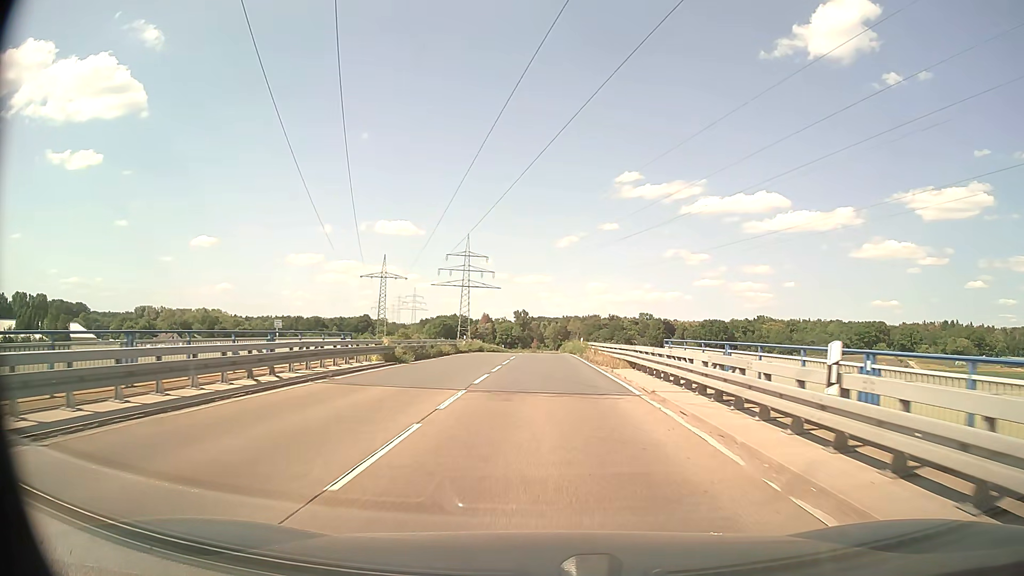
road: secondary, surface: asphalt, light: Day
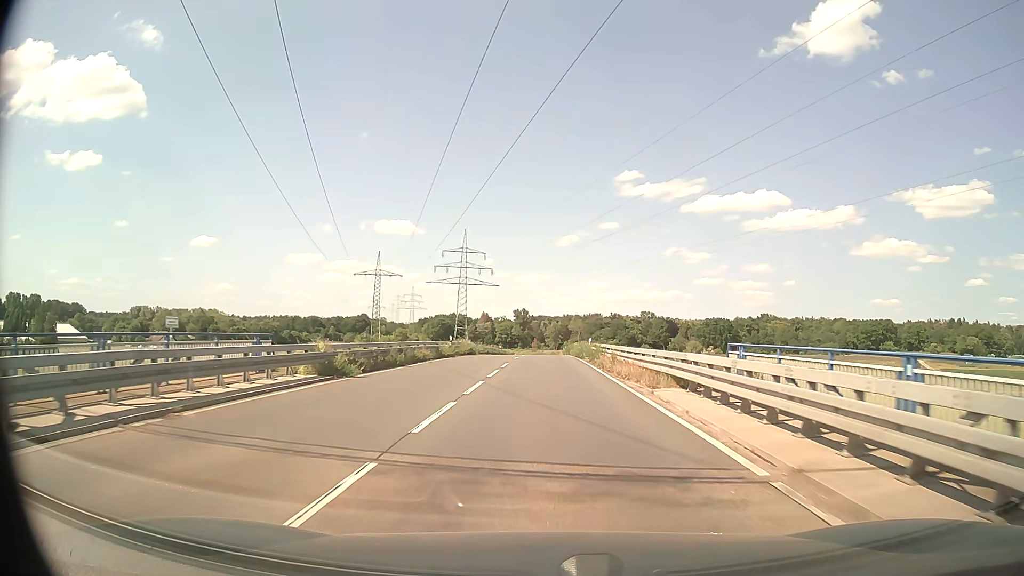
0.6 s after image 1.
(0.0, +8.2) m; 0°
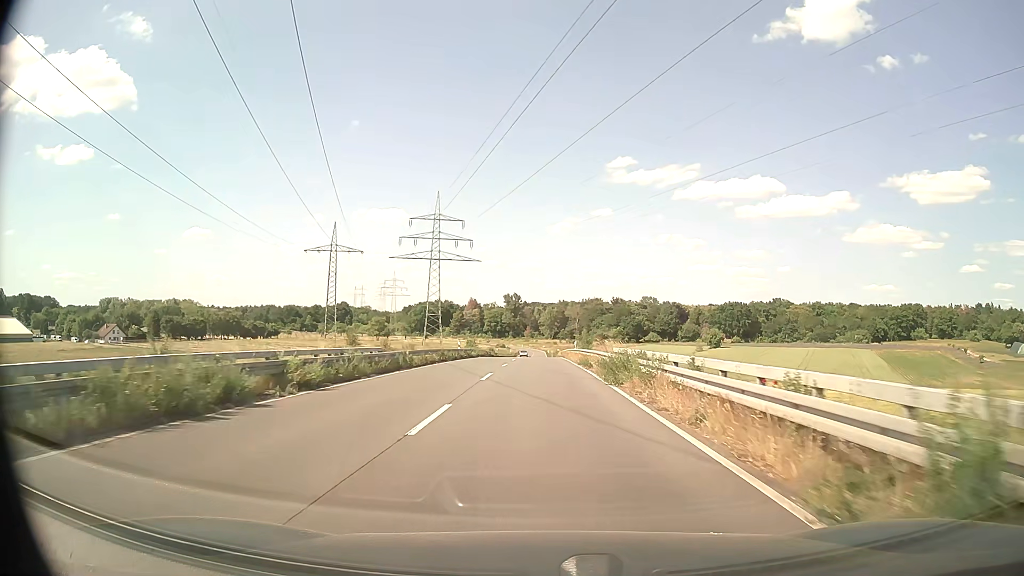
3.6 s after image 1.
(+0.2, +41.0) m; 0°
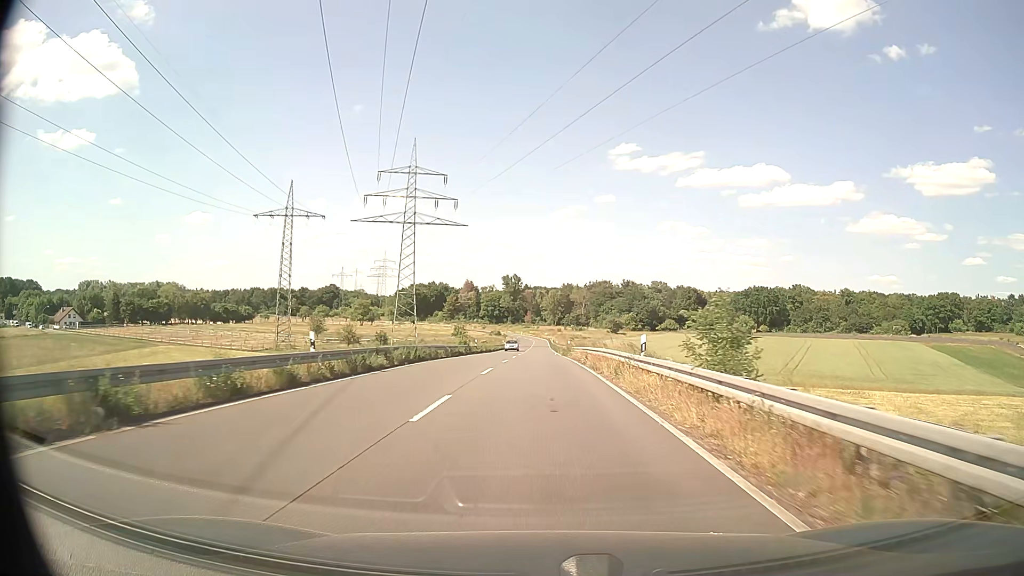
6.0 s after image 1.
(0.0, +34.5) m; 0°
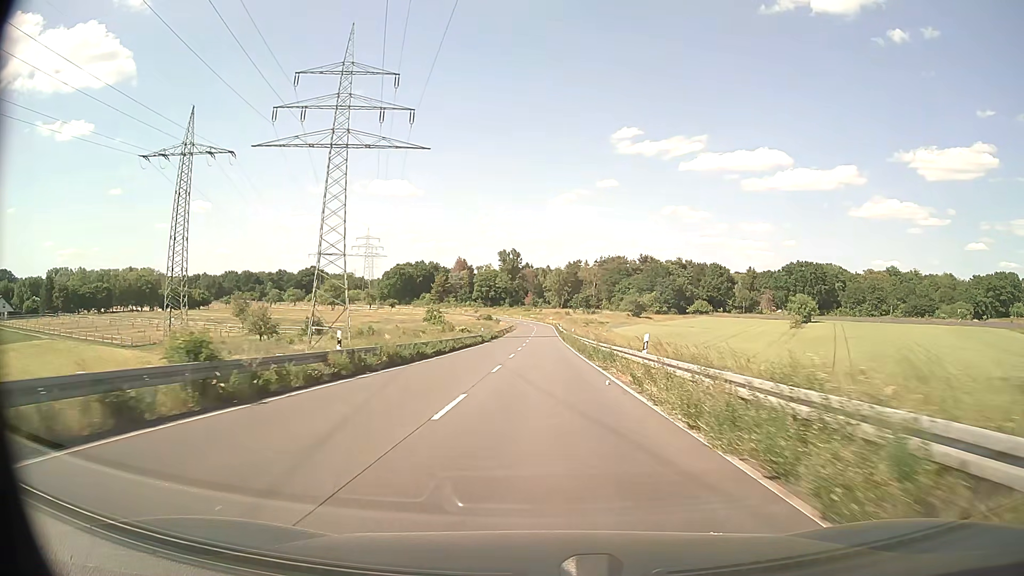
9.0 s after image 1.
(-0.3, +46.6) m; 0°
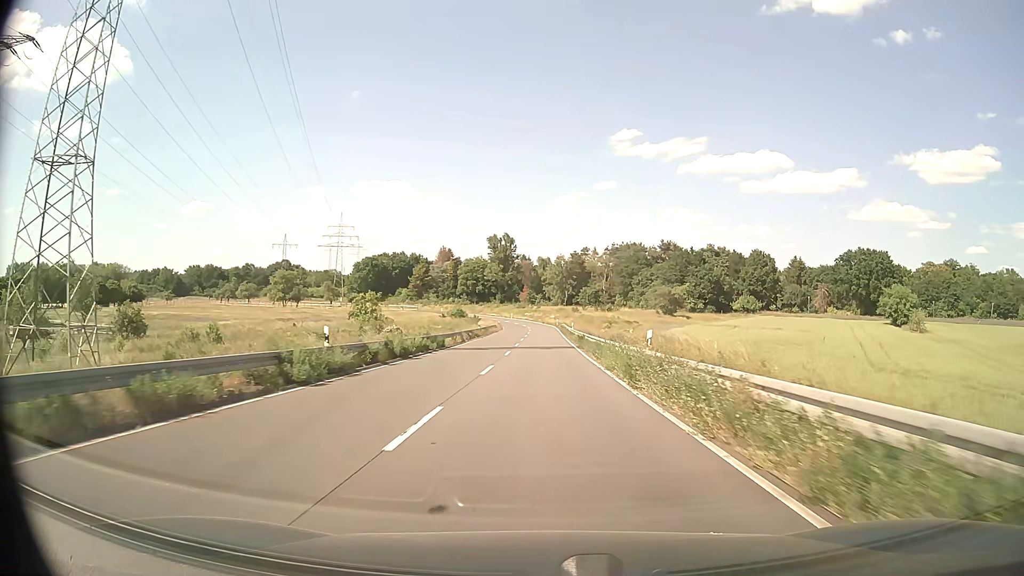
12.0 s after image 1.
(0.0, +49.3) m; 0°
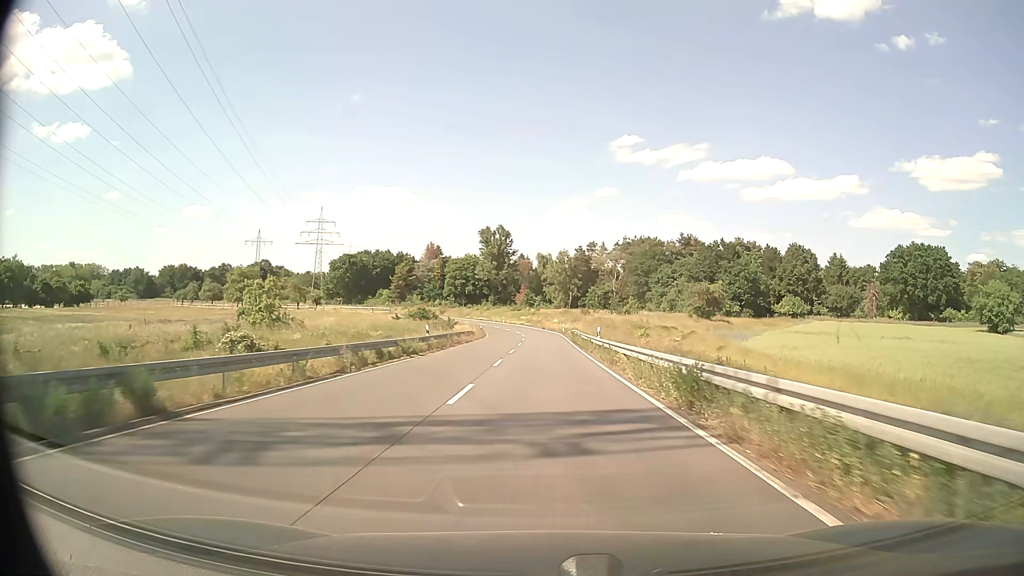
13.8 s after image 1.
(-0.1, +30.5) m; 0°
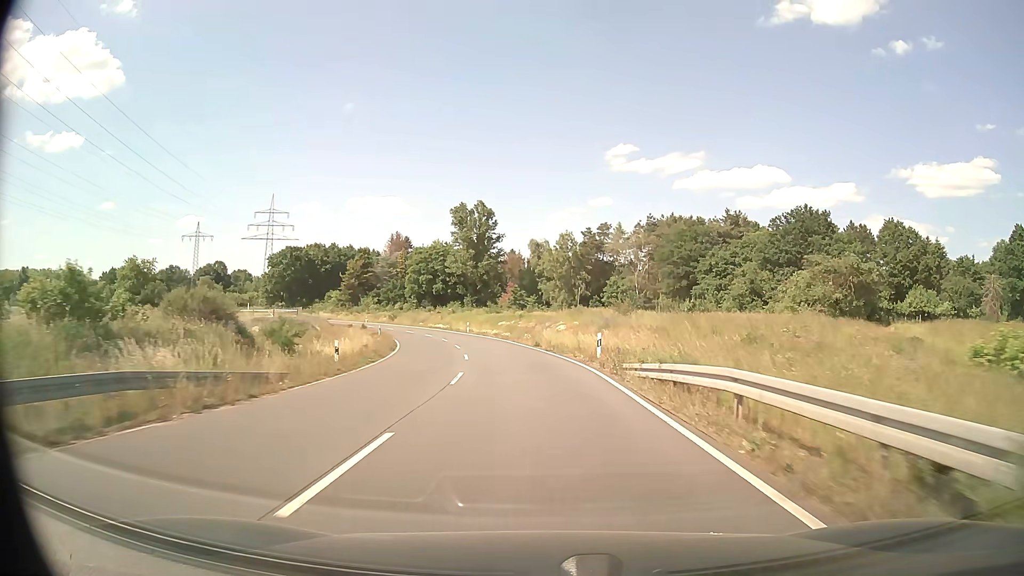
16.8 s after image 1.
(+0.3, +51.2) m; 0°
(0, +10) (-1, +20) (-1, +30) (-3, +40) (-5, +50) (-8, +59) (-11, +69) (-14, +78) (-18, +87) (-22, +96) m
